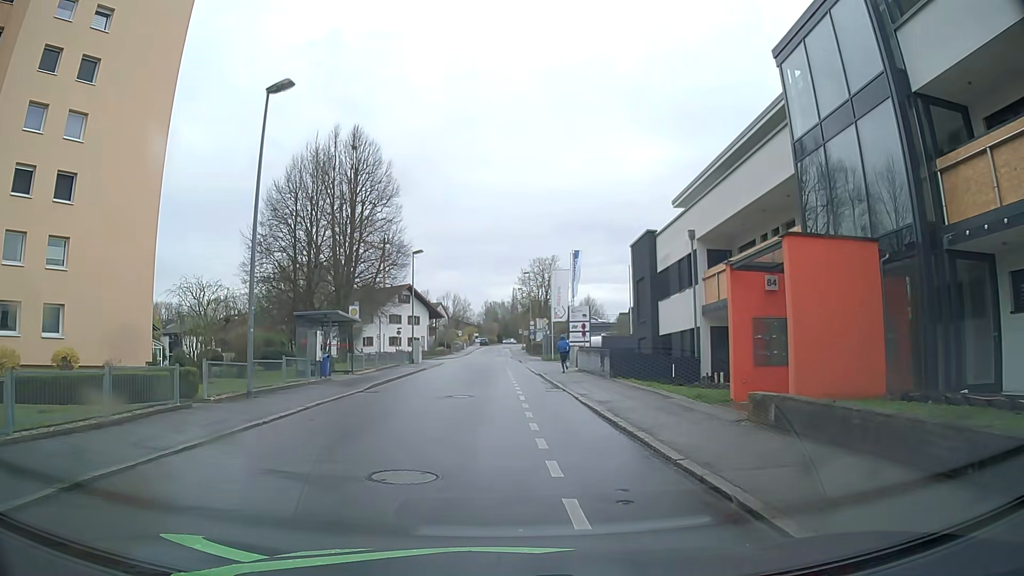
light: Day
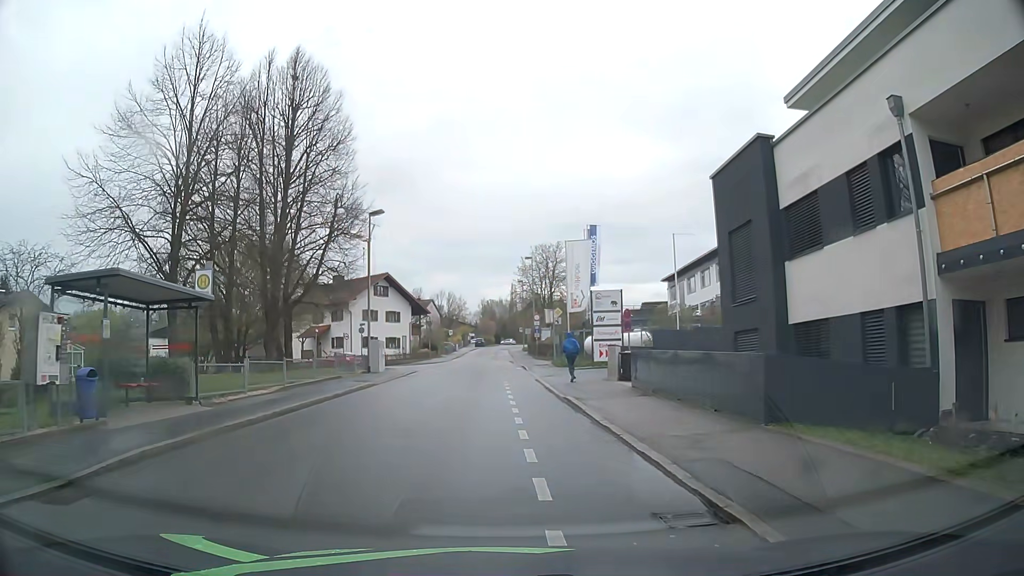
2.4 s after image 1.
(+0.1, +15.0) m; +1°
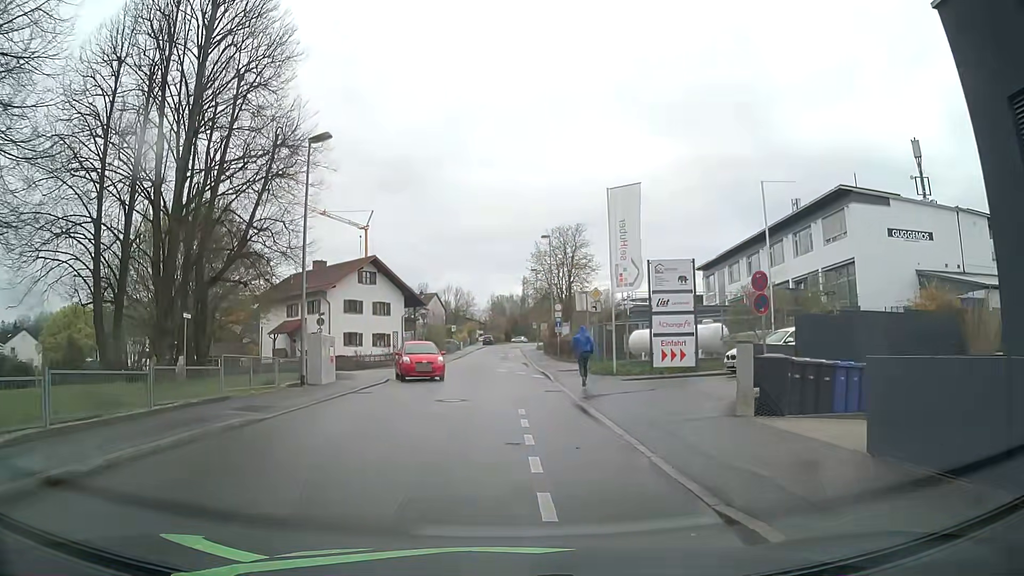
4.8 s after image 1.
(-0.2, +12.6) m; -1°
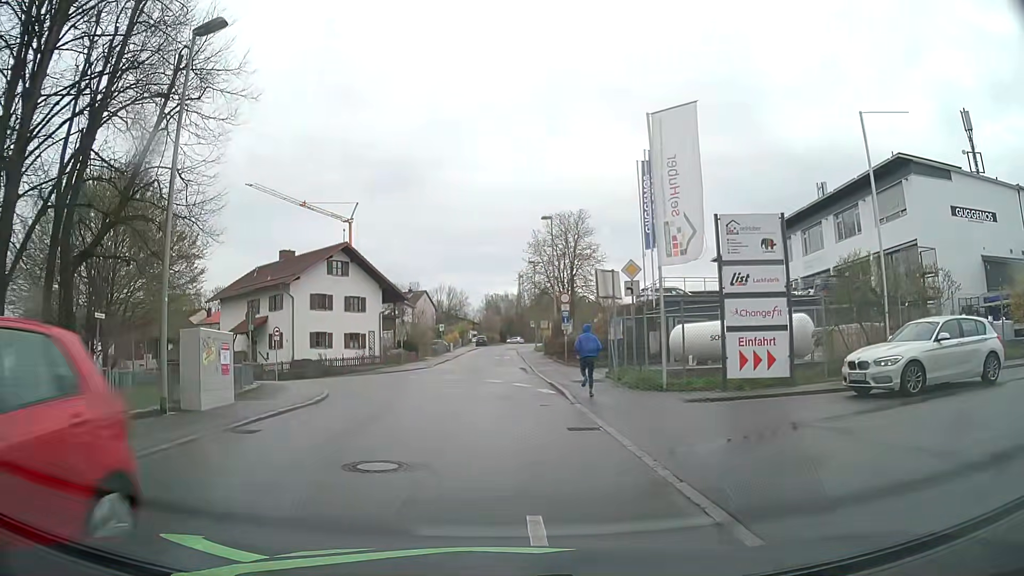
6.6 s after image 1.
(0.0, +8.8) m; +1°
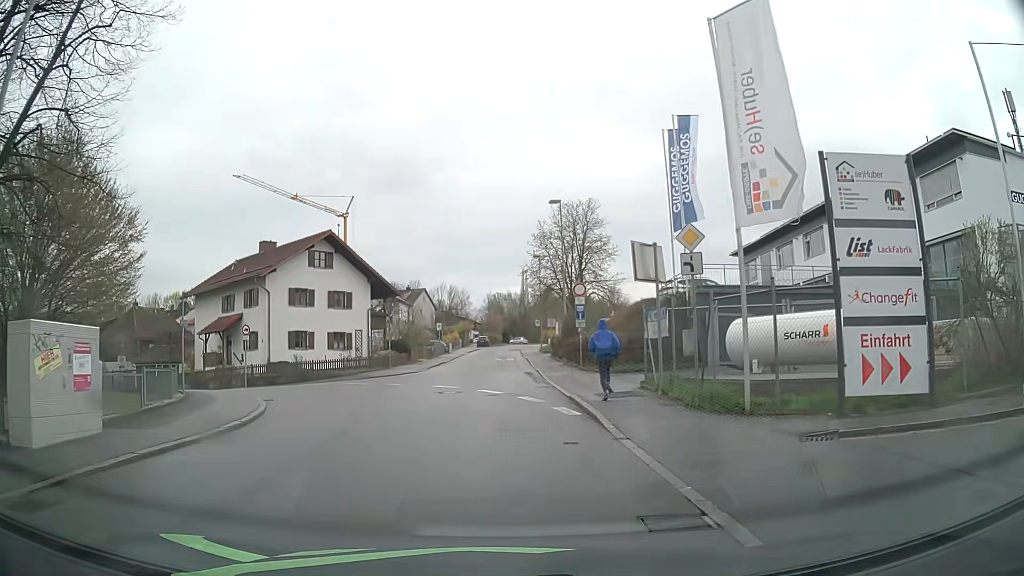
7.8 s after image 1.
(-0.1, +5.7) m; 0°
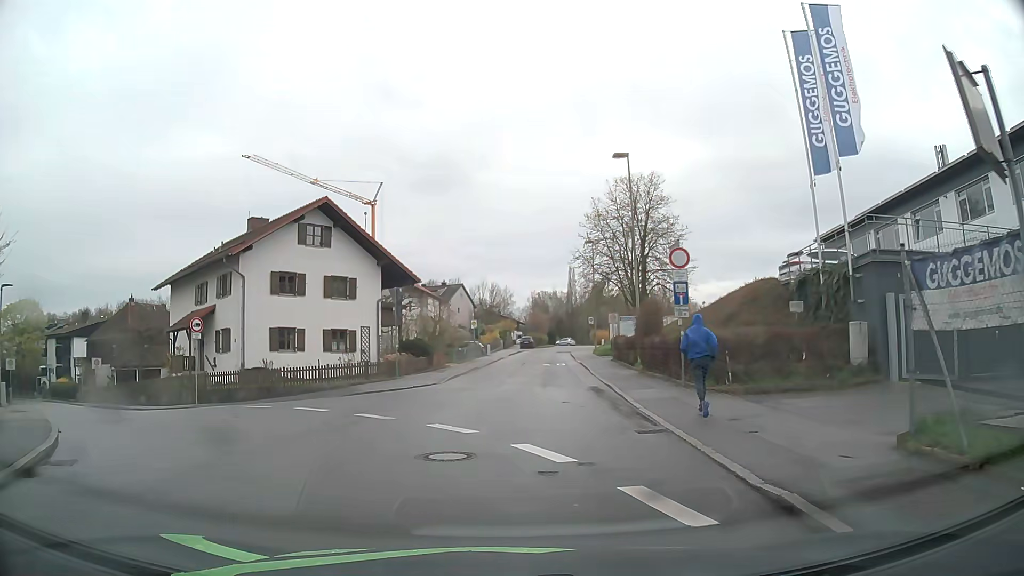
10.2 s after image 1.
(-0.3, +11.0) m; -4°
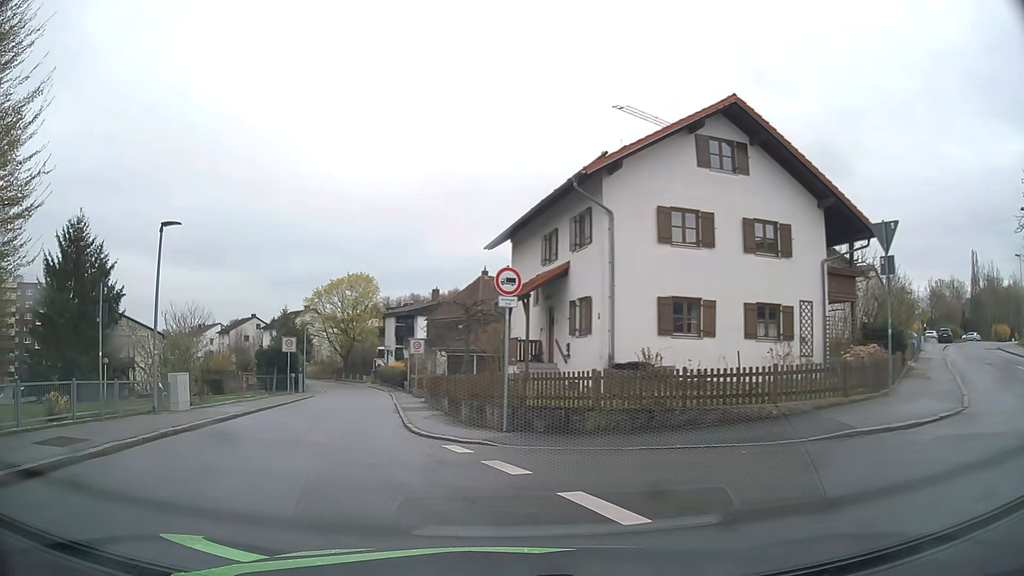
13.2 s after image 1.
(-3.5, +13.0) m; -31°
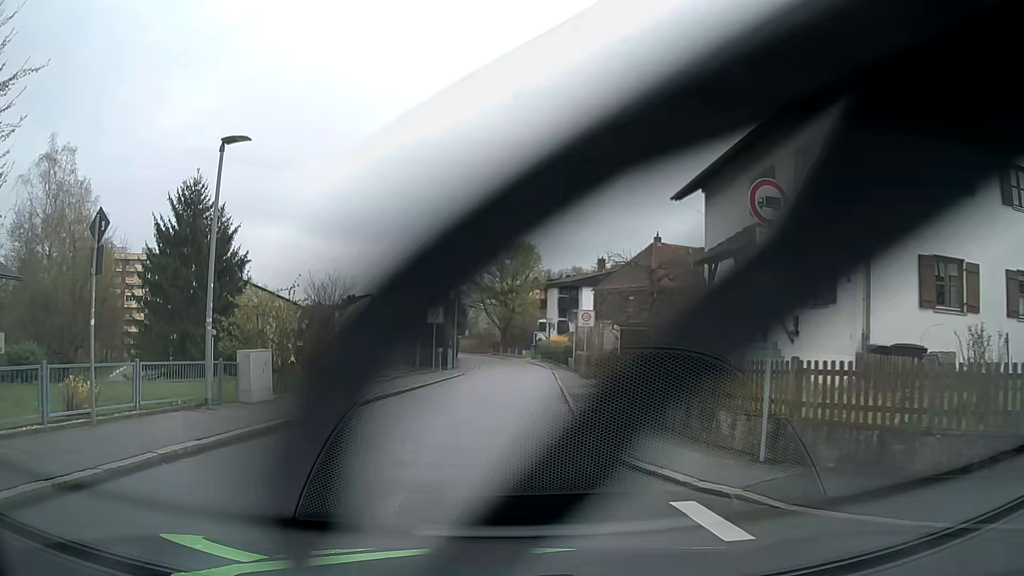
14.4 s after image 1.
(-0.9, +6.0) m; -16°
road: residential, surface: asphalt
(0, +10) (0, +20) (+1, +30) (+2, +40) (+2, +50) (+2, +60) (+1, +70) (-2, +80) (-5, +89) (-9, +98) m
